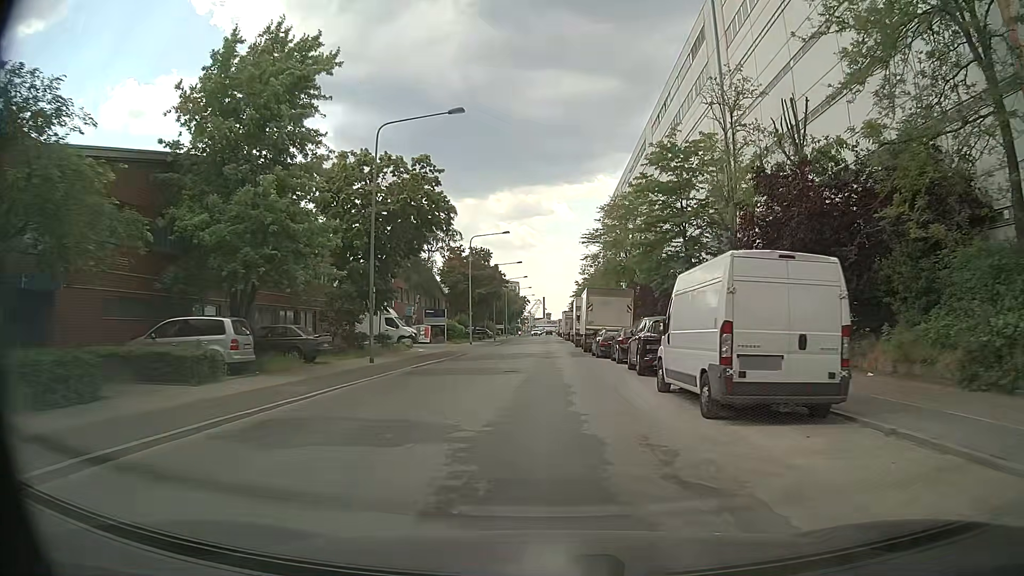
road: secondary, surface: sett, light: Day
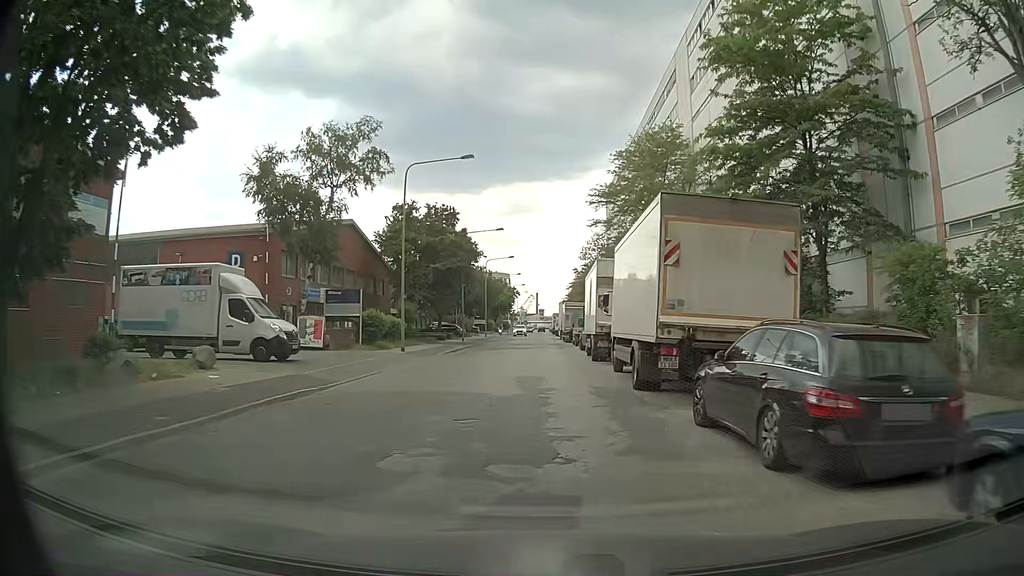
(+0.1, +25.4) m; 0°
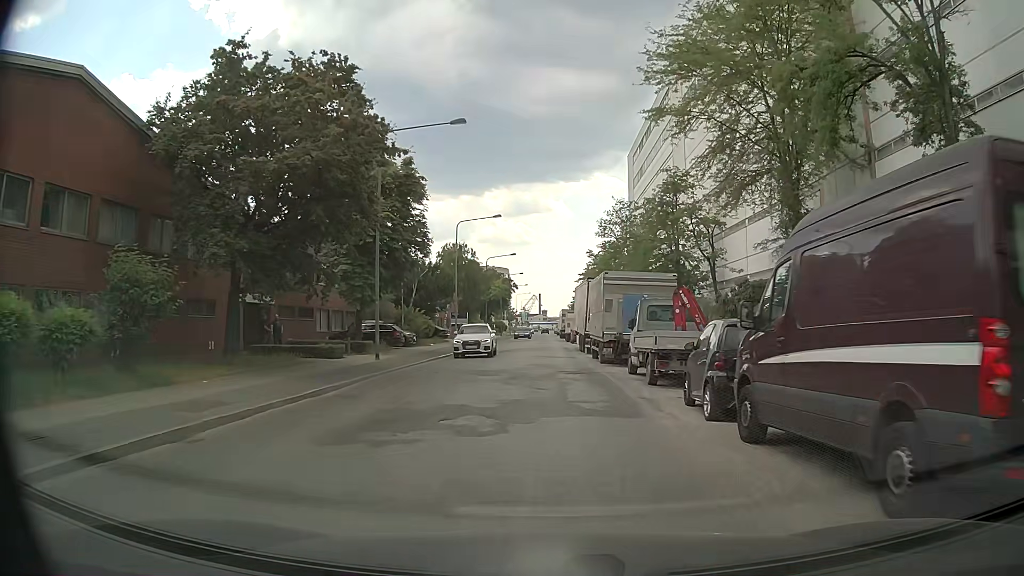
(-0.1, +31.5) m; 0°
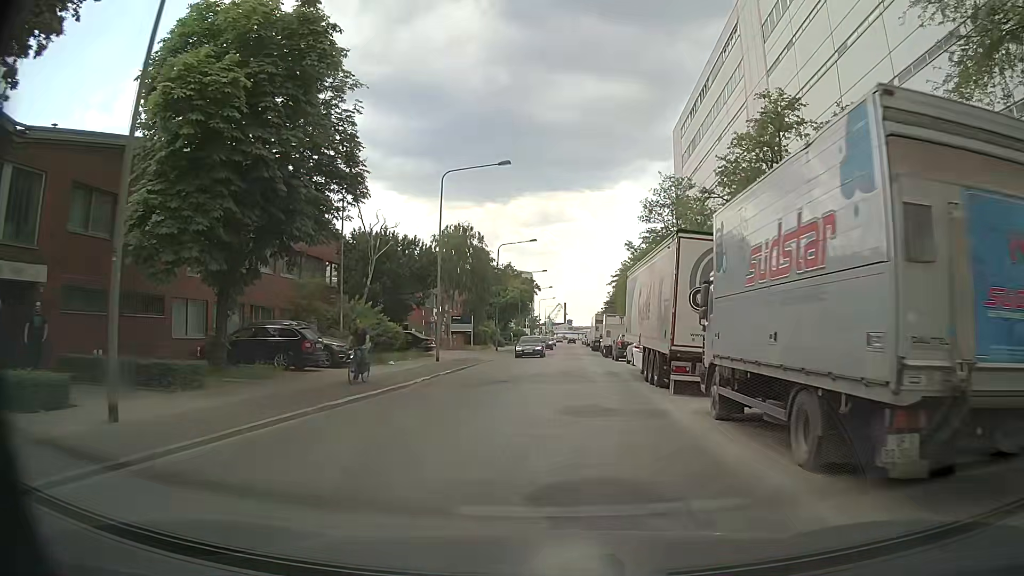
(-0.2, +18.6) m; -2°
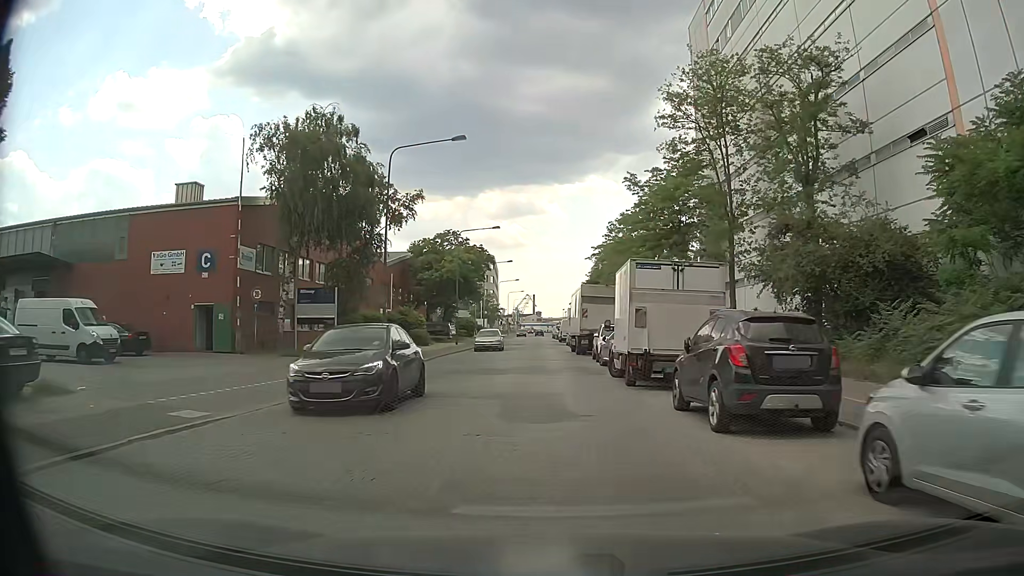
(+1.5, +30.6) m; +3°
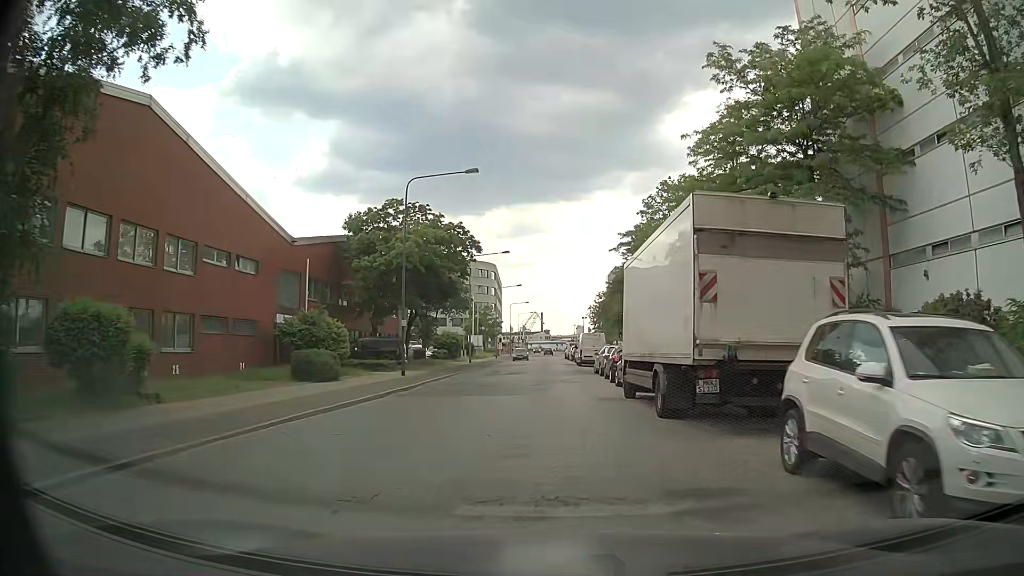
(-0.1, +24.4) m; 0°
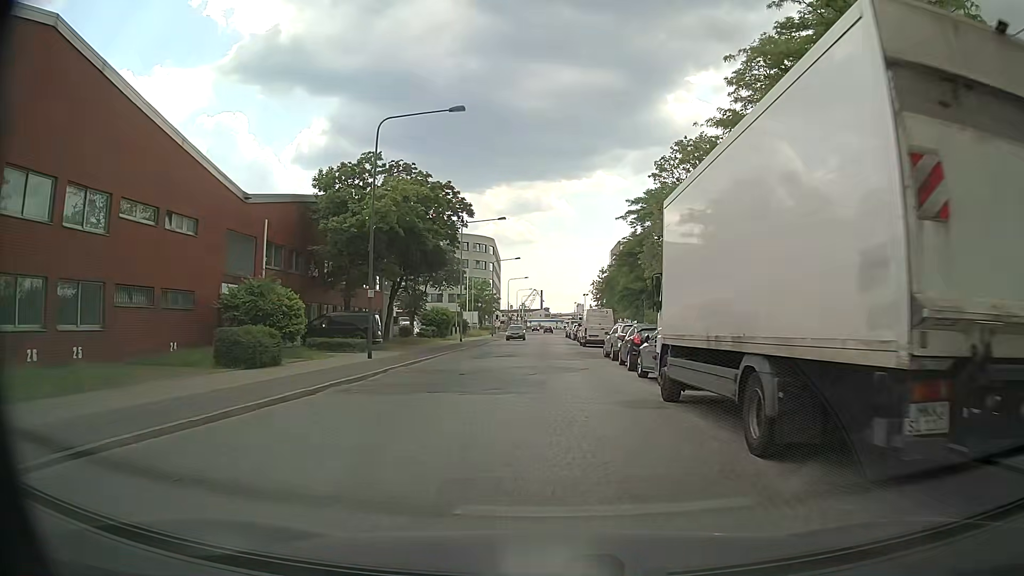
(0.0, +6.0) m; -1°
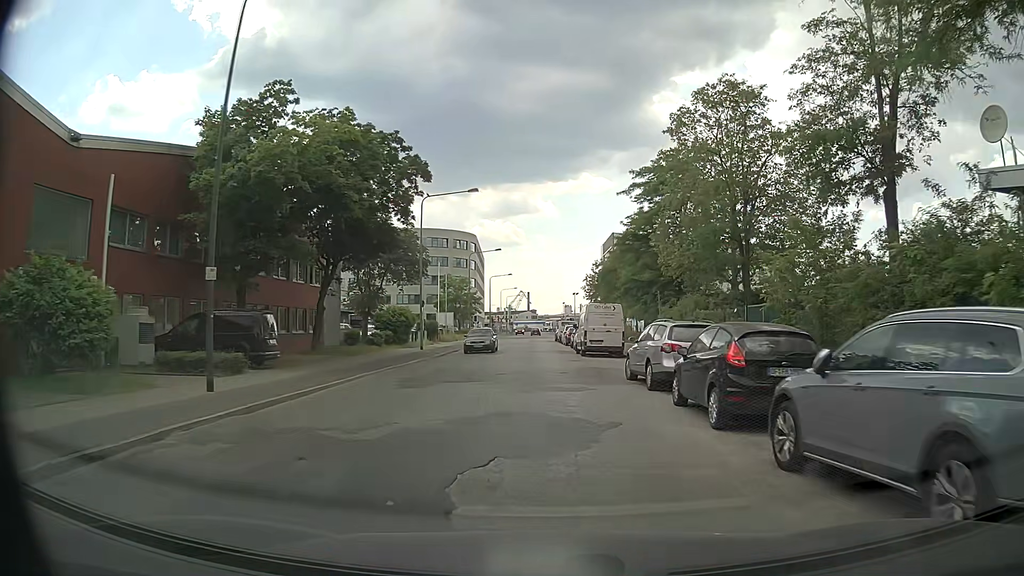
(+0.2, +12.1) m; +2°
(0, +10) (-1, +20) (-1, +30) (-1, +40) (-2, +50) (-2, +60) (-2, +70) (-2, +80) (-2, +90) (-2, +100) m
